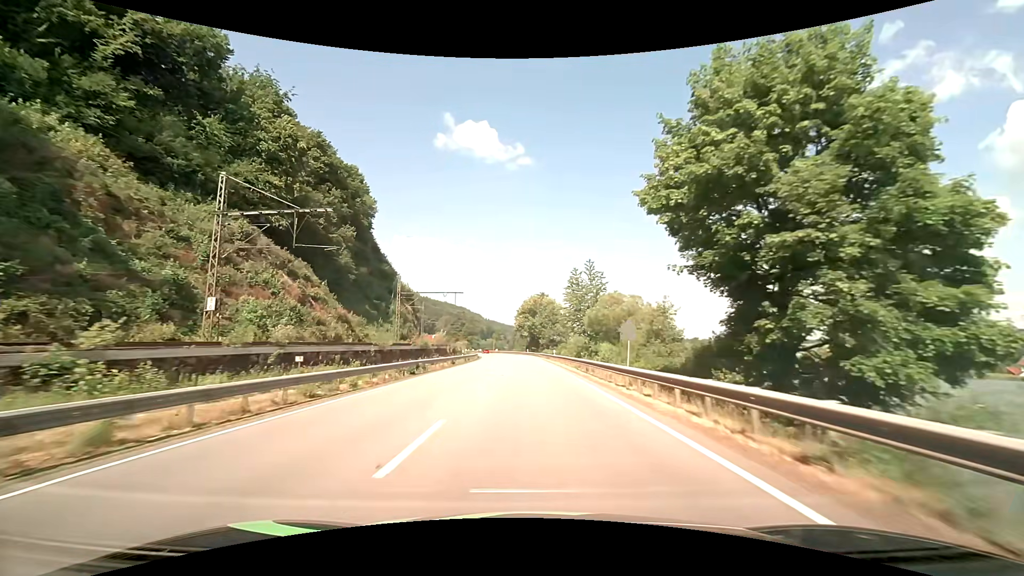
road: primary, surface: asphalt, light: Day
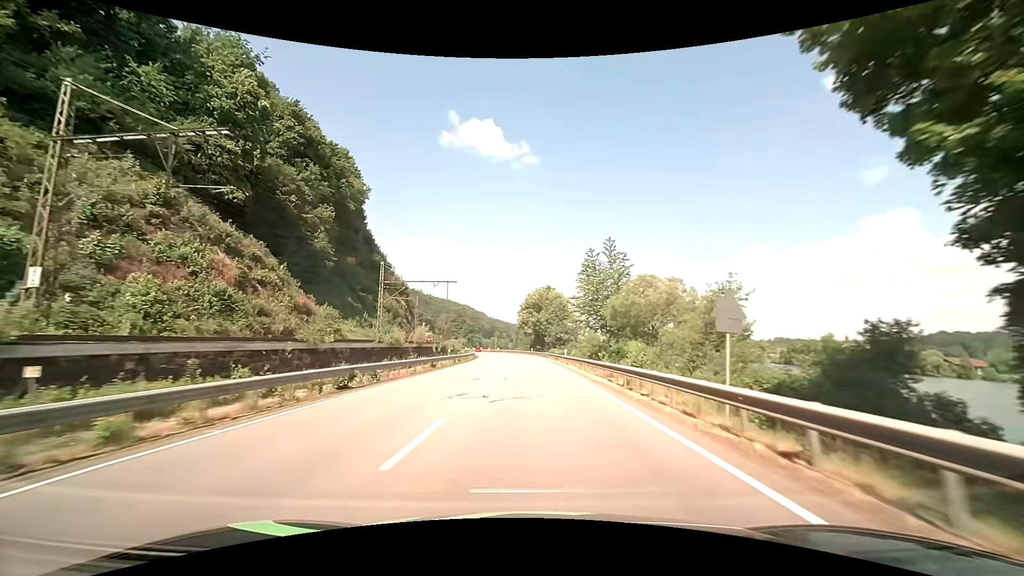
(0.0, +11.7) m; 0°
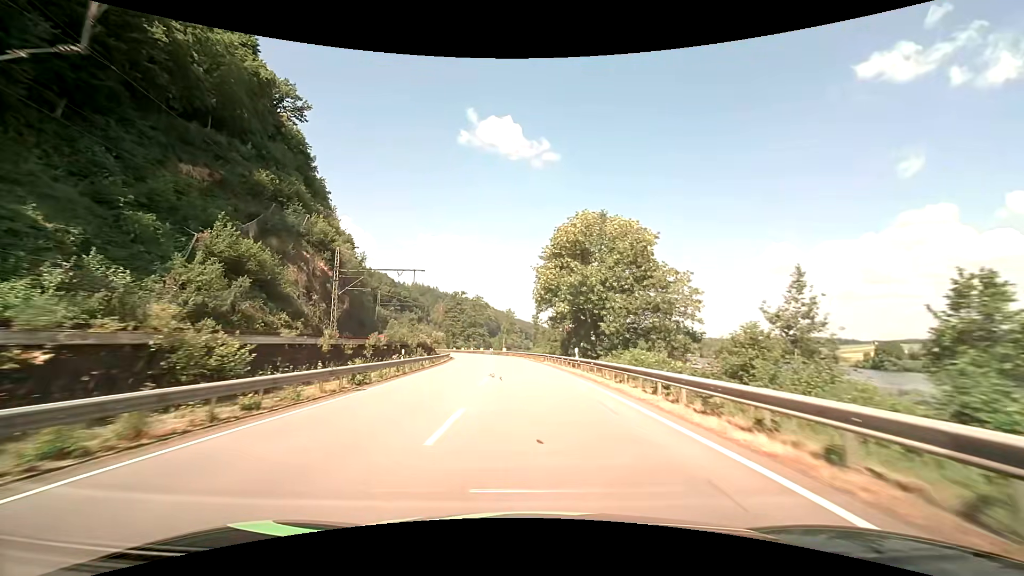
(-0.9, +58.5) m; -2°
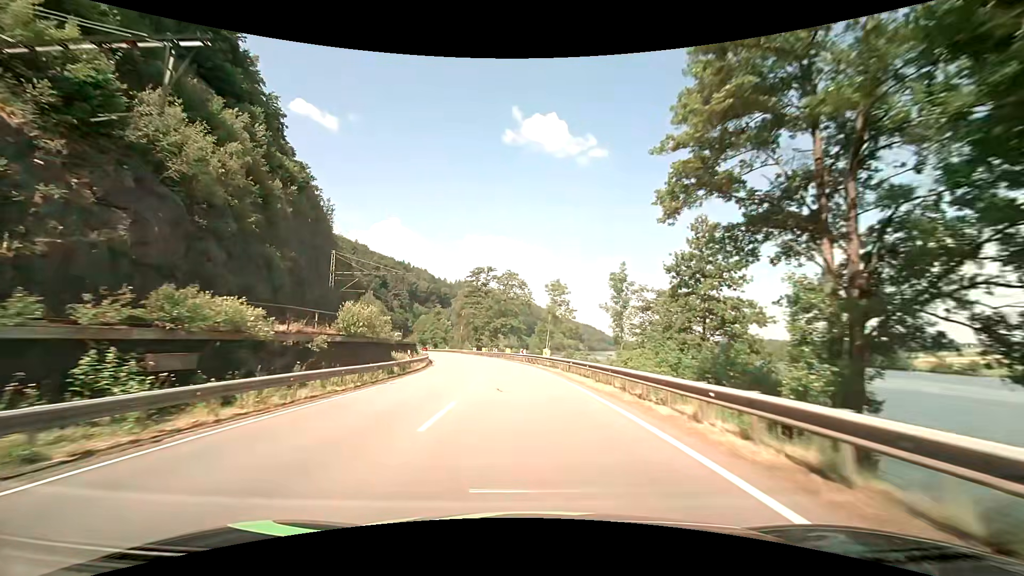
(-1.9, +46.5) m; -5°
(0, +10) (0, +20) (-1, +30) (-2, +40) (-4, +50) (-6, +60) (-8, +69) (-10, +79) (-13, +89) (-15, +98) m
